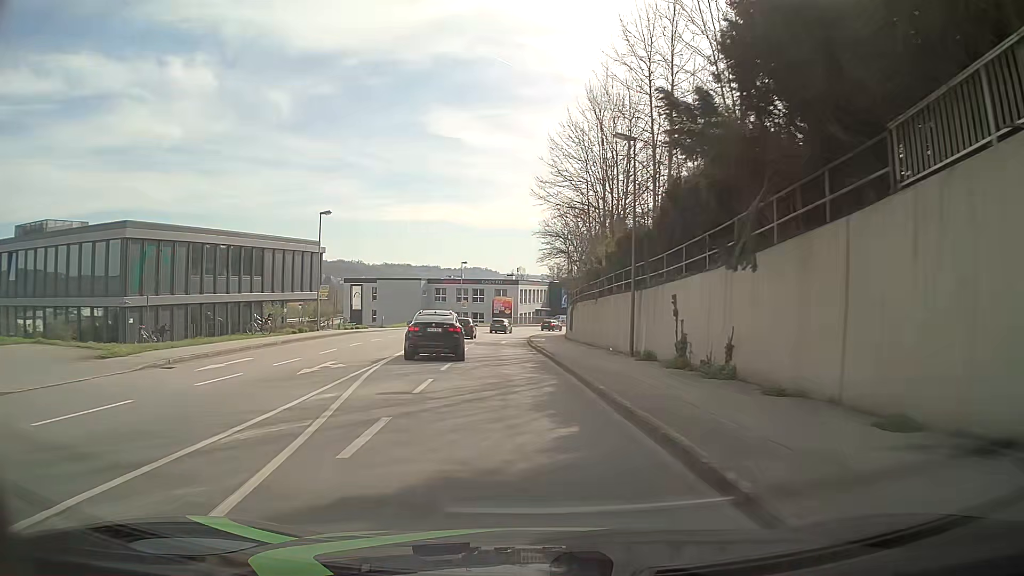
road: tertiary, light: Day
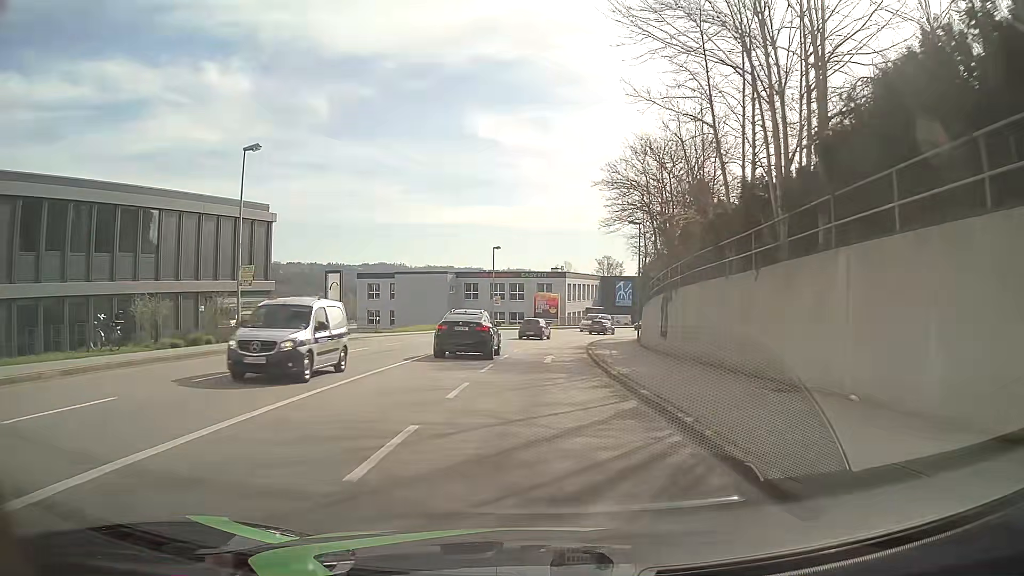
(-0.7, +19.0) m; -3°
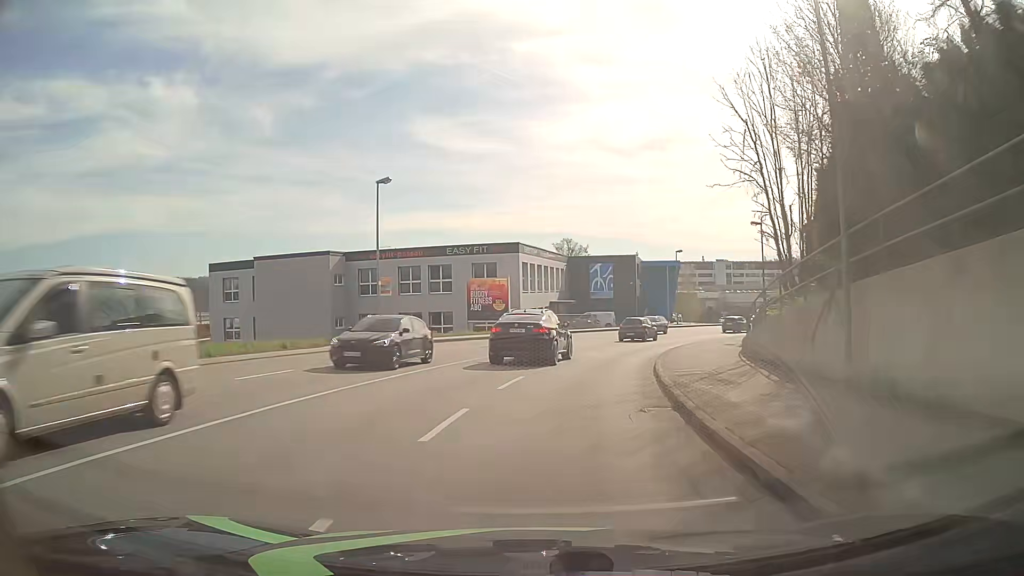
(+0.5, +34.1) m; +5°
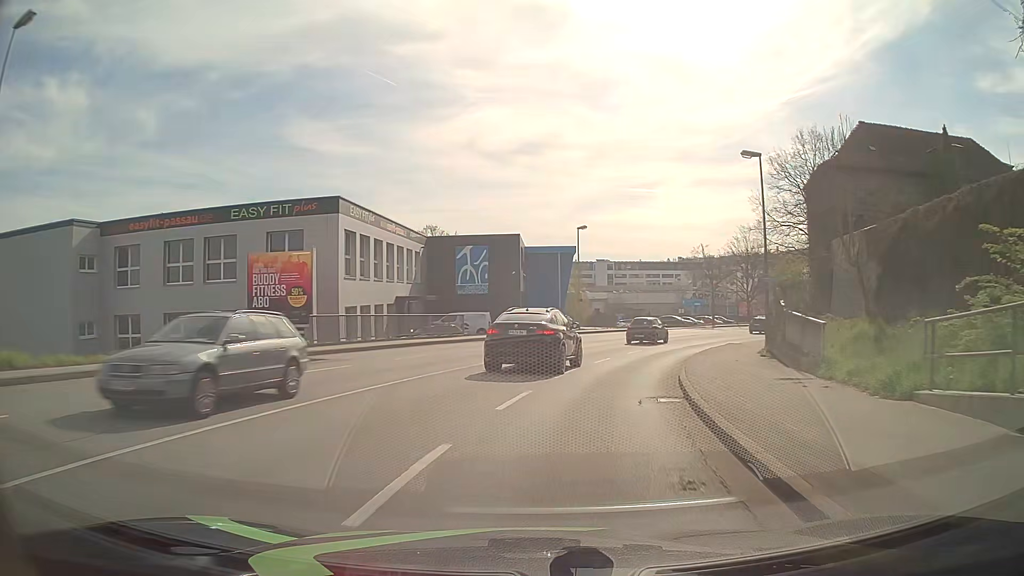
(+1.5, +20.8) m; +10°
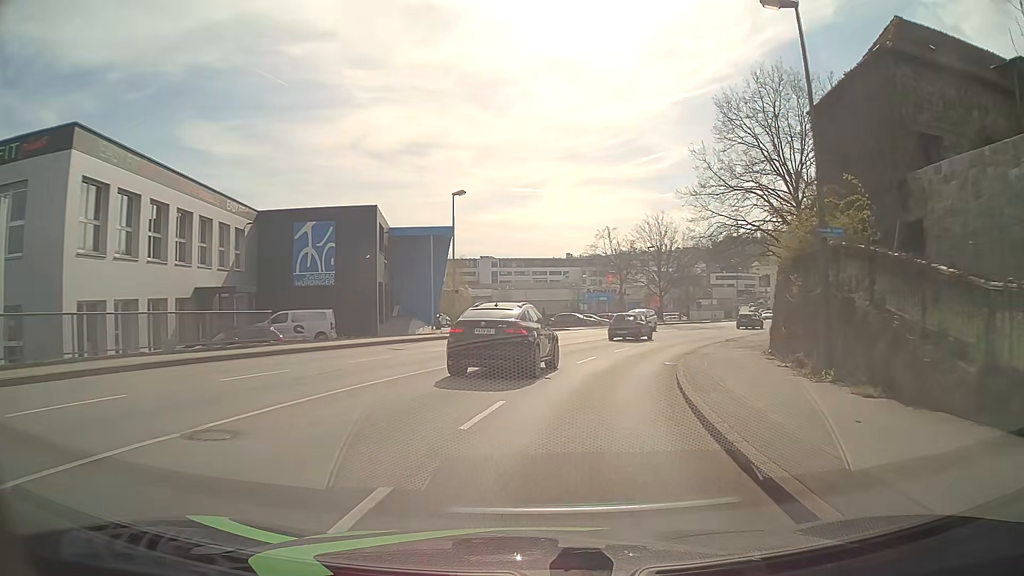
(+1.2, +13.8) m; +10°
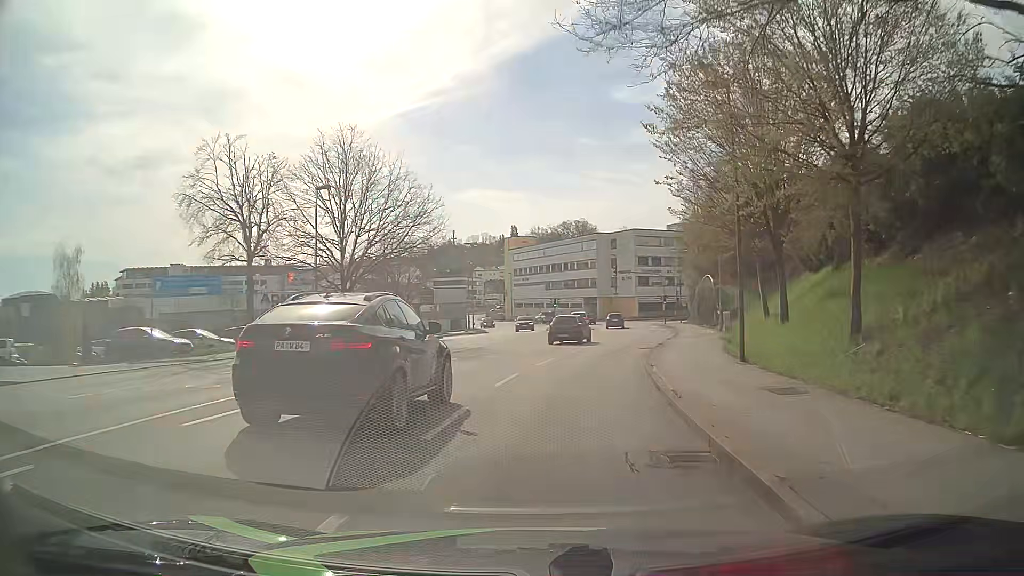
(+7.4, +35.5) m; +24°
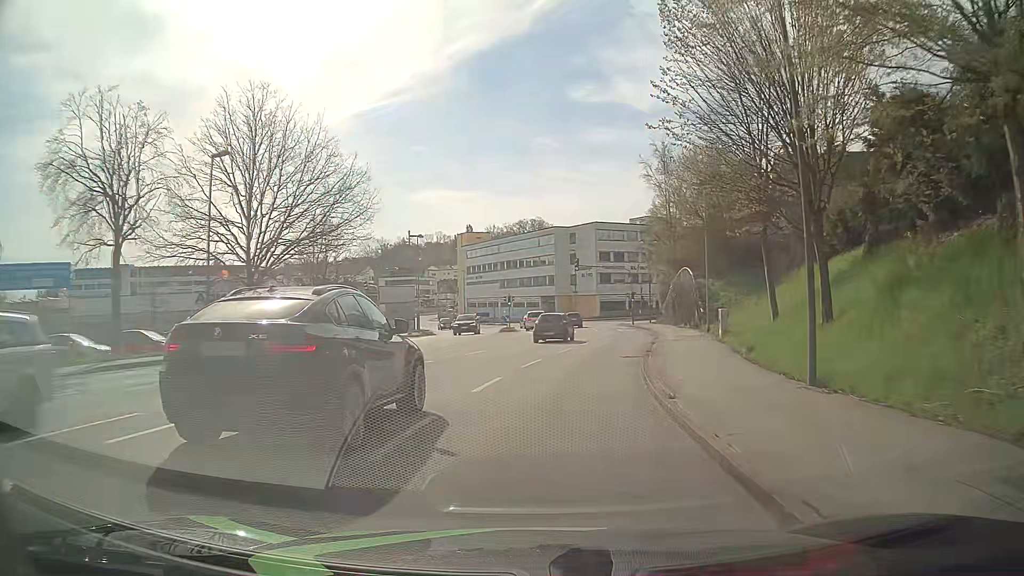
(+0.2, +7.4) m; +4°
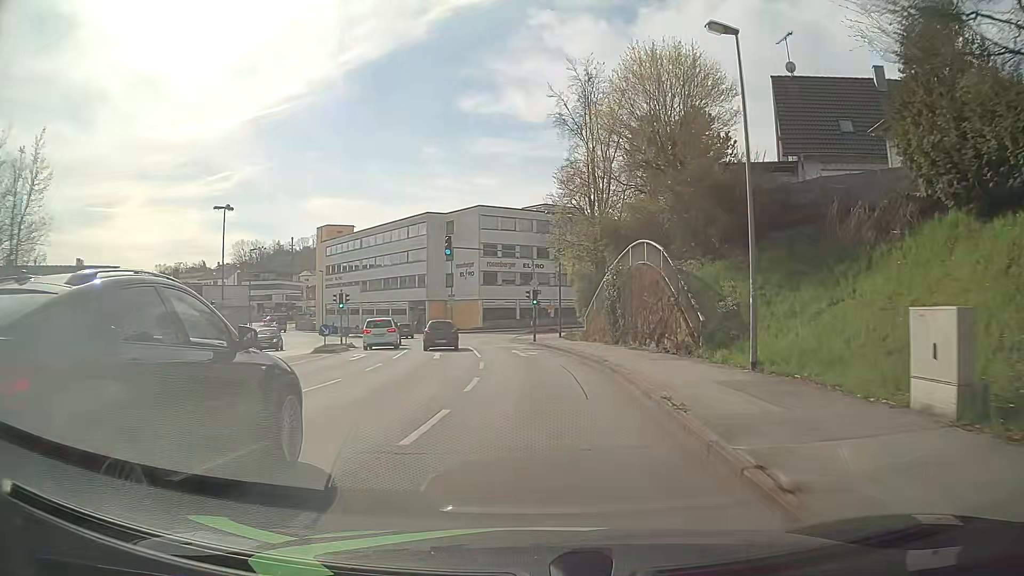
(+1.9, +22.3) m; +10°
(0, +10) (0, +20) (-1, +30) (-2, +40) (-4, +50) (-7, +59) (-11, +68) (-16, +77) (-21, +86) (-28, +93) m
